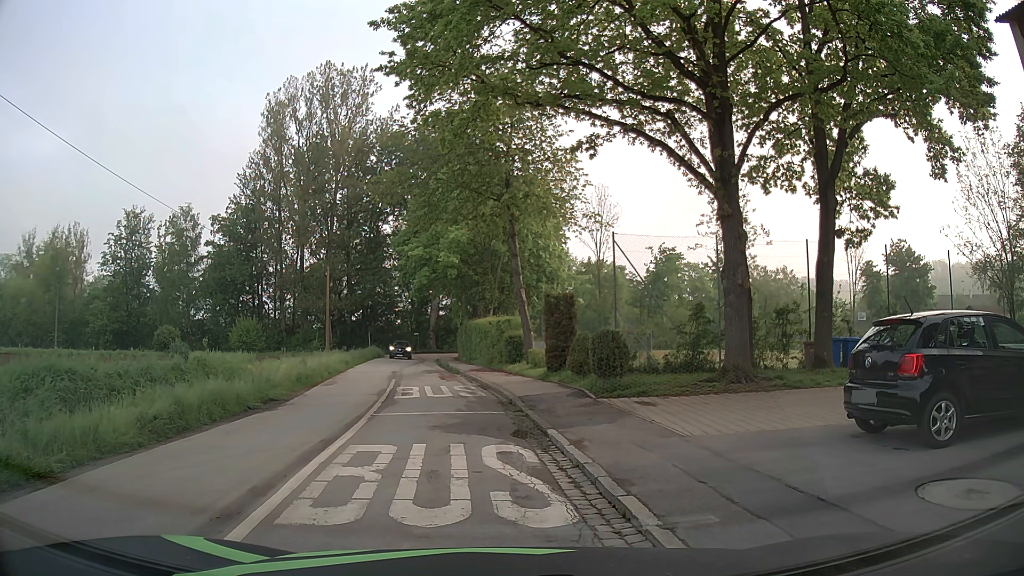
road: tertiary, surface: asphalt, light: Day
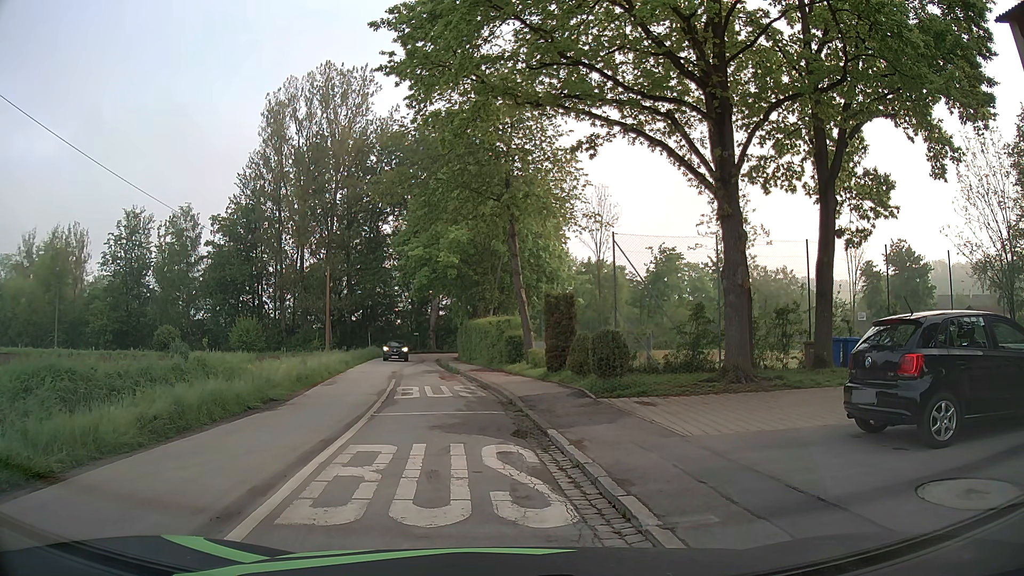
(0.0, 0.0) m; 0°
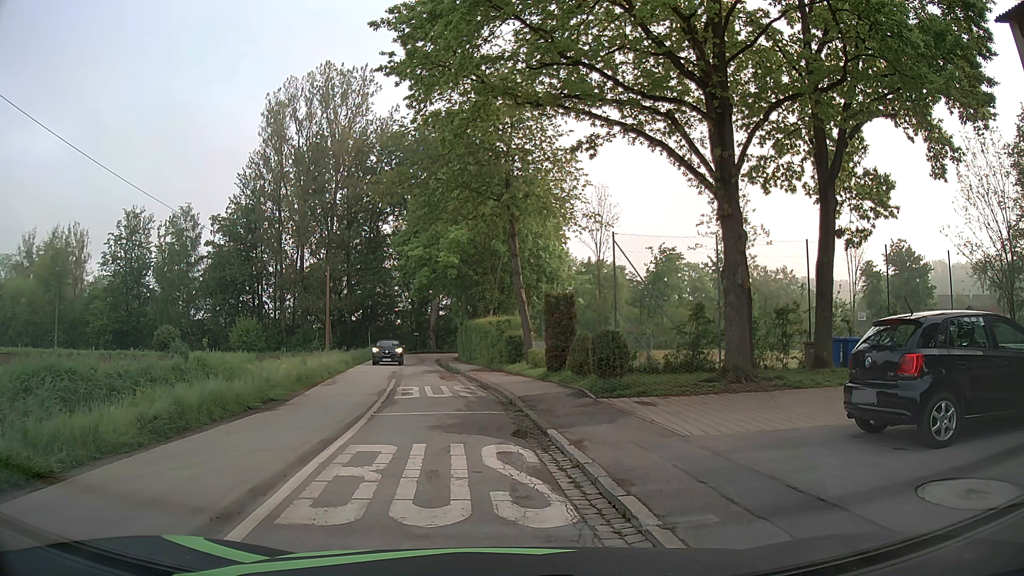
(0.0, 0.0) m; 0°
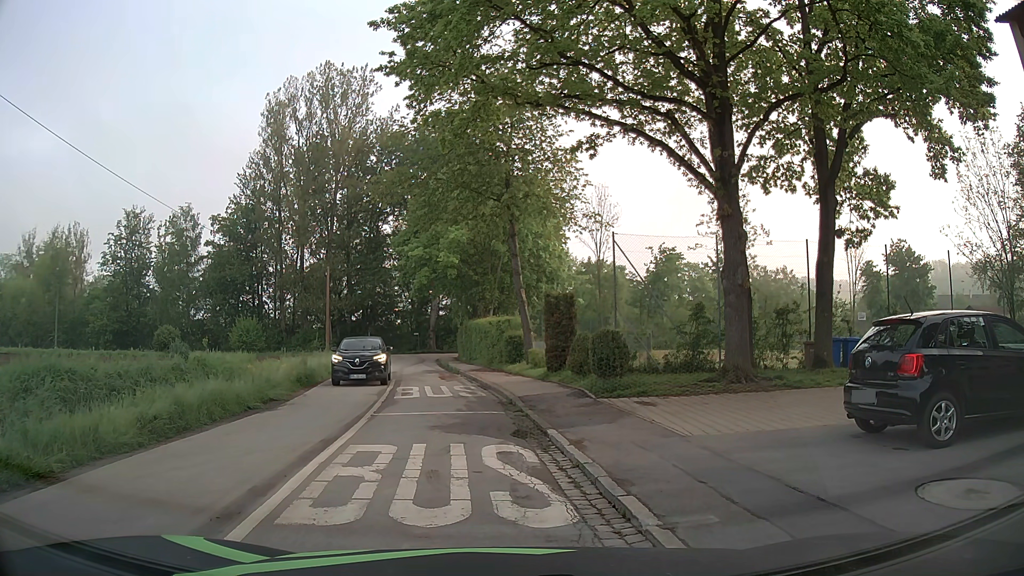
(0.0, 0.0) m; 0°
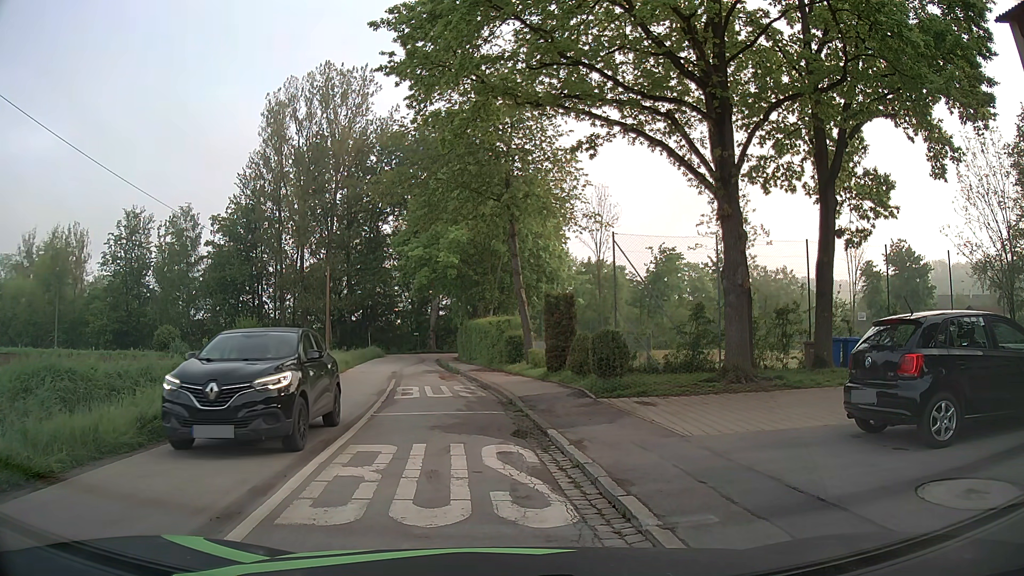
(0.0, 0.0) m; 0°
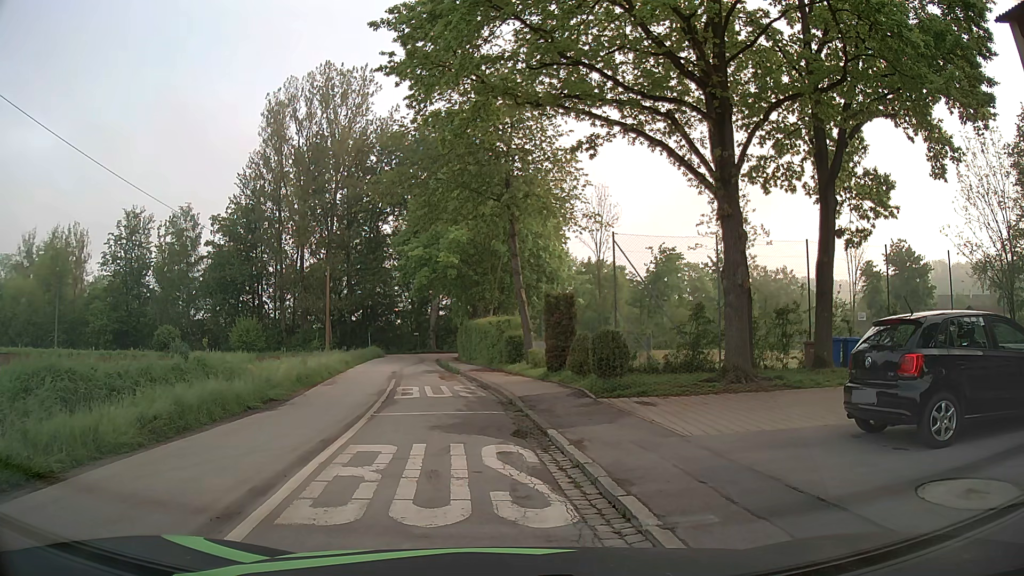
(0.0, 0.0) m; 0°
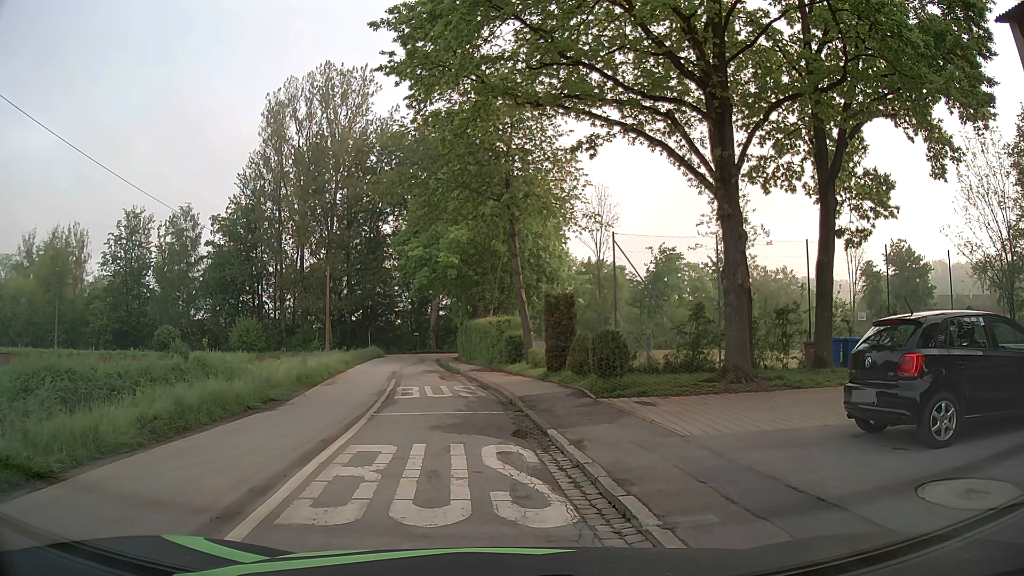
(0.0, 0.0) m; 0°
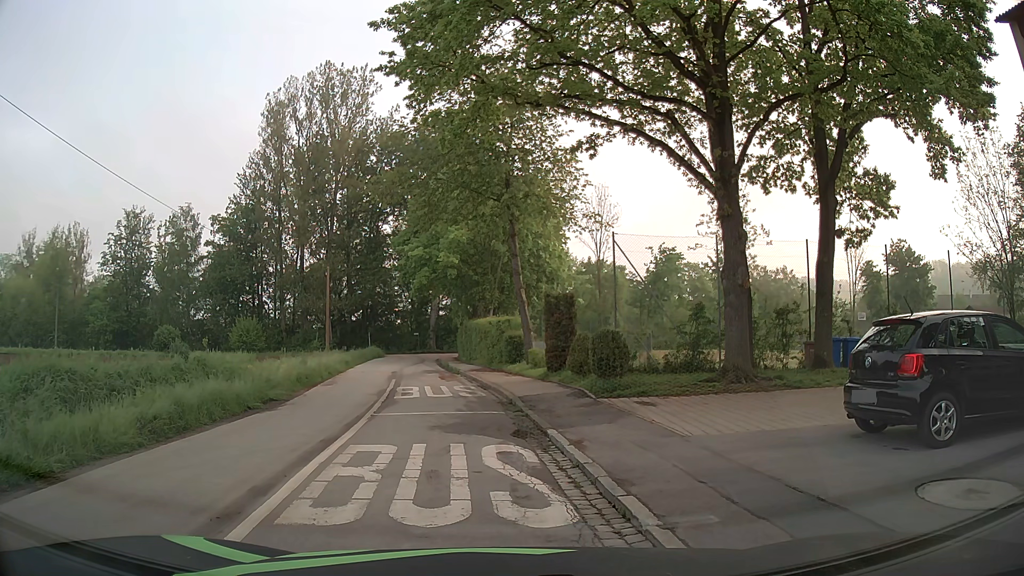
(0.0, 0.0) m; 0°
